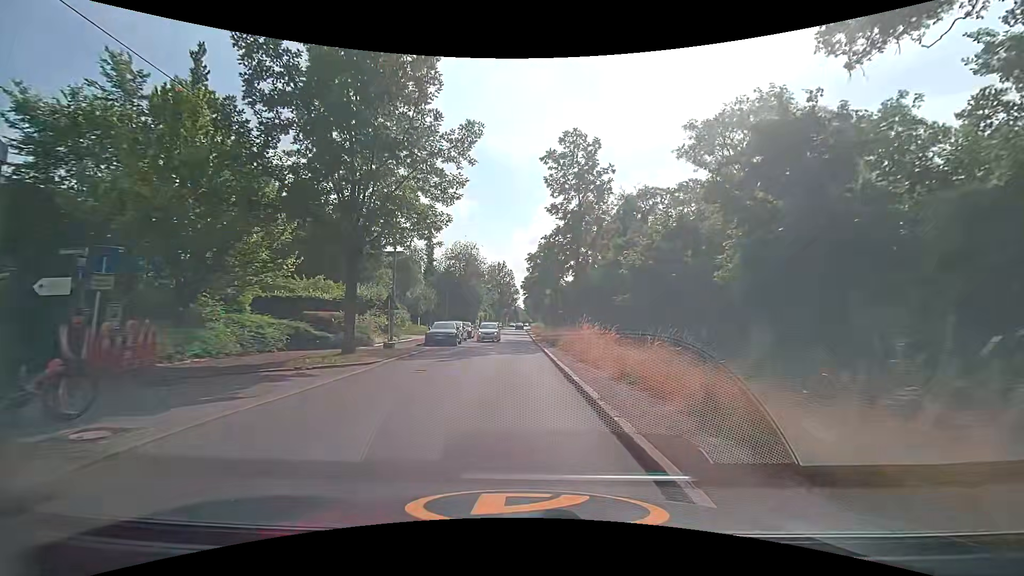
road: tertiary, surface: asphalt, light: Day
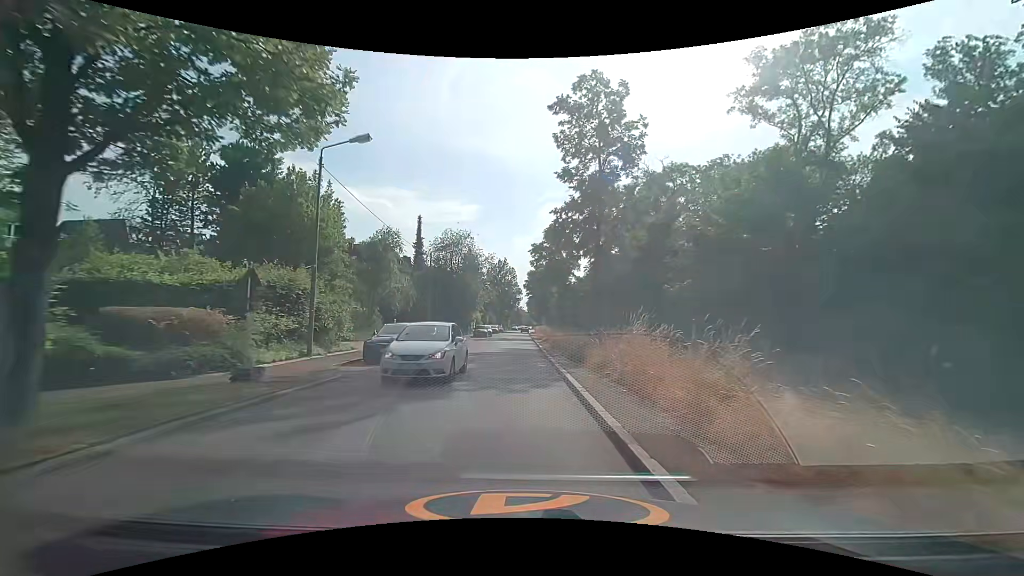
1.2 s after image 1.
(-0.2, +11.6) m; -2°
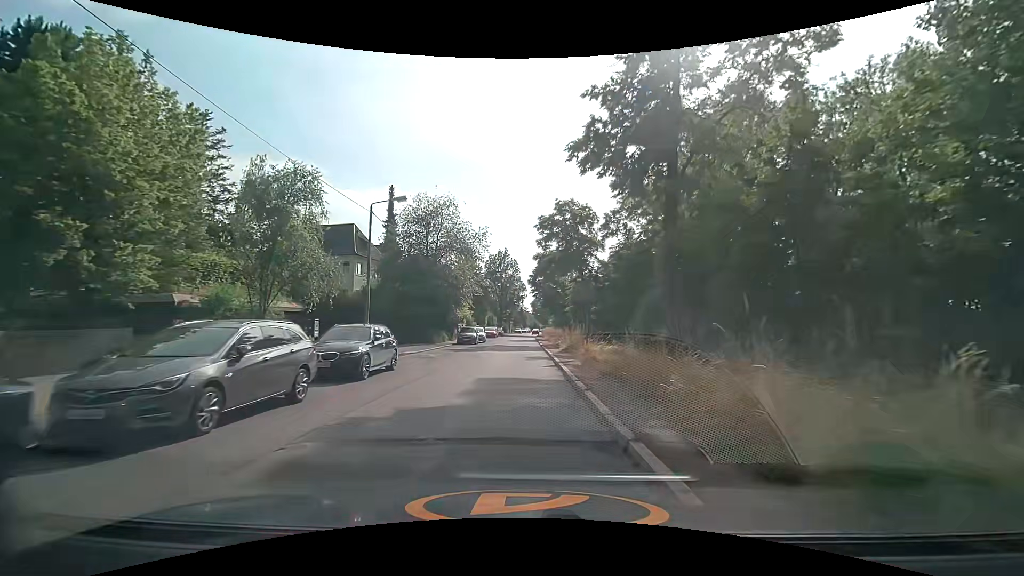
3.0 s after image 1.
(-0.1, +18.0) m; 0°
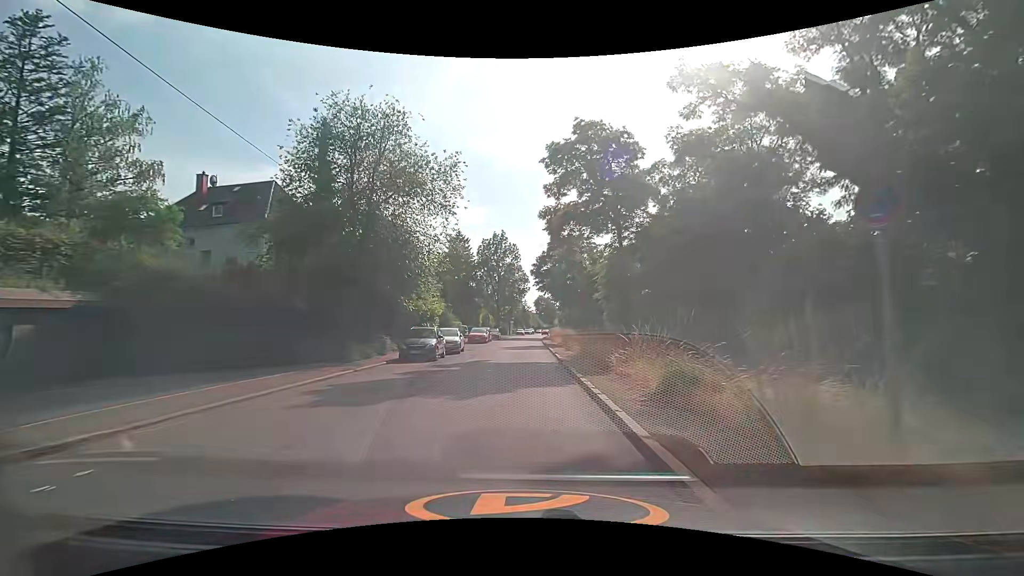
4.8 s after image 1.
(0.0, +19.8) m; 0°
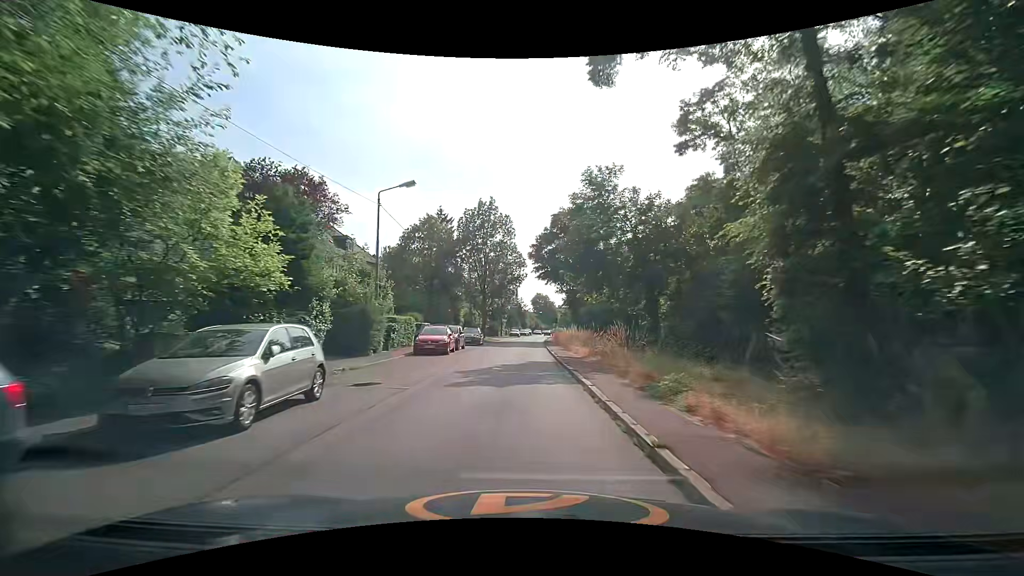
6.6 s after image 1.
(0.0, +21.1) m; 0°
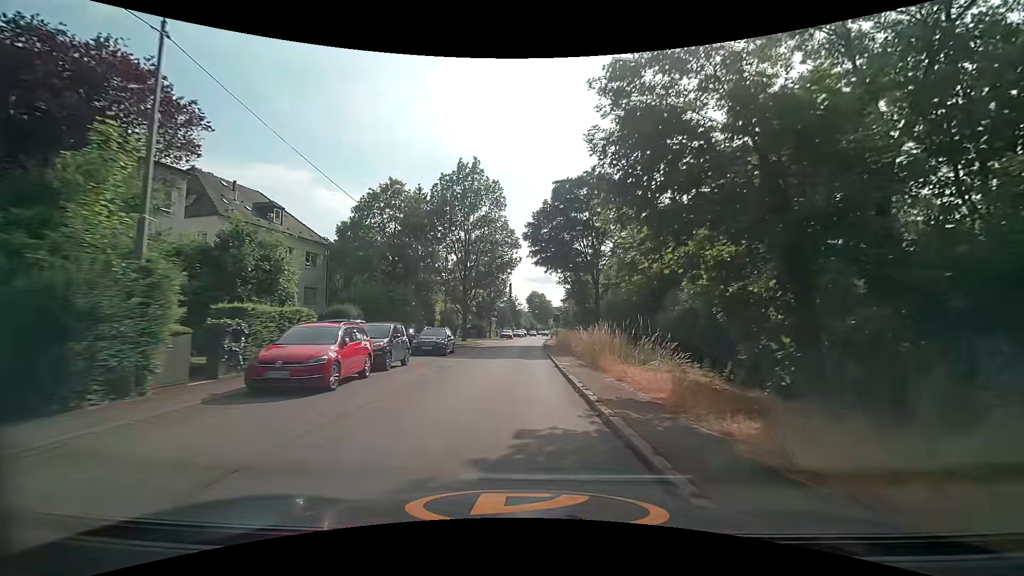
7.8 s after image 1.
(+0.1, +14.6) m; 0°
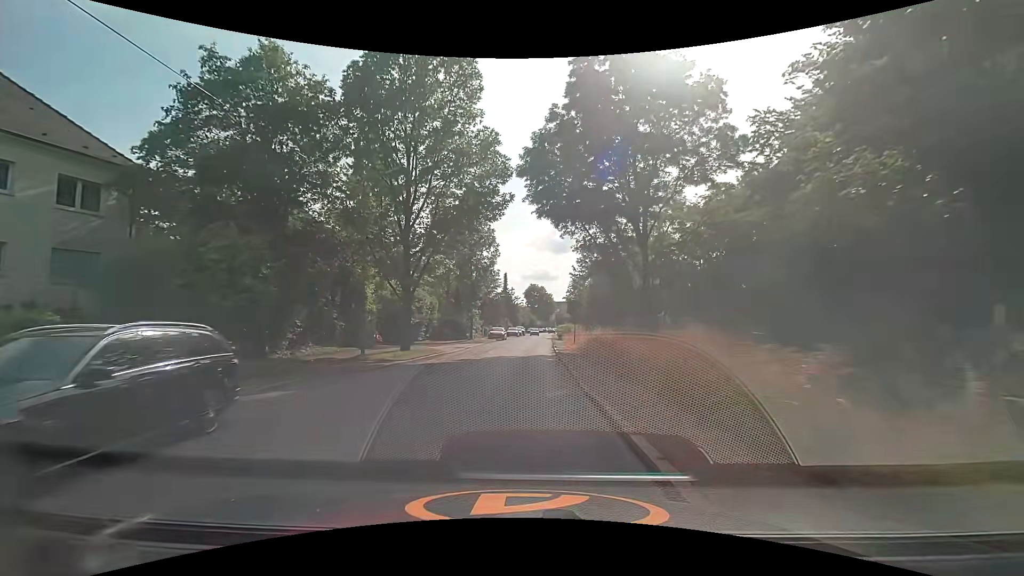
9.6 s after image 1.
(+0.3, +21.8) m; +1°
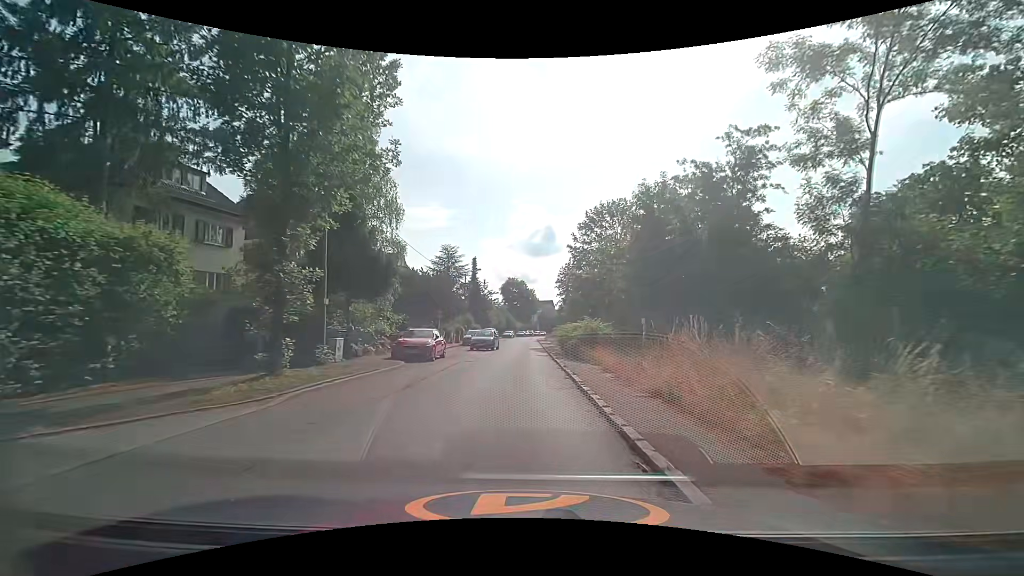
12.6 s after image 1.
(+0.7, +33.3) m; +3°
(0, +10) (0, +20) (0, +30) (0, +40) (0, +50) (0, +60) (0, +70) (0, +80) (0, +90) (0, +100) m
